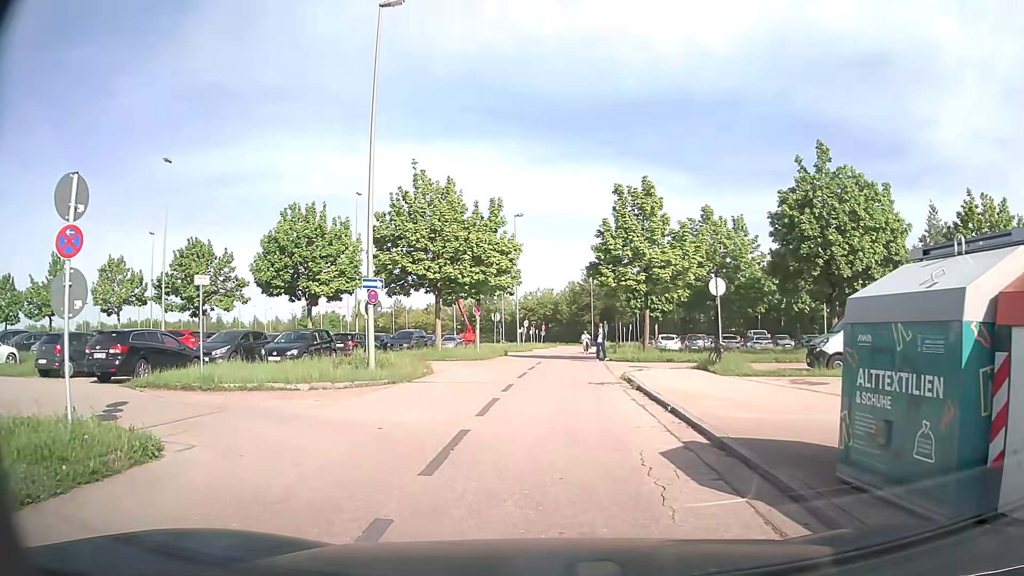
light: Day
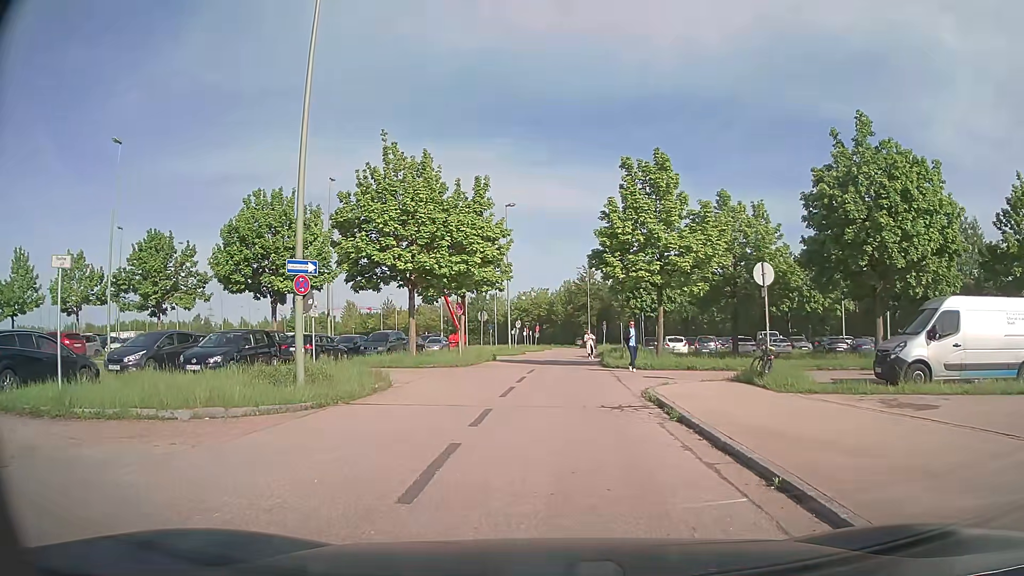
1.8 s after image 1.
(0.0, +5.5) m; +1°
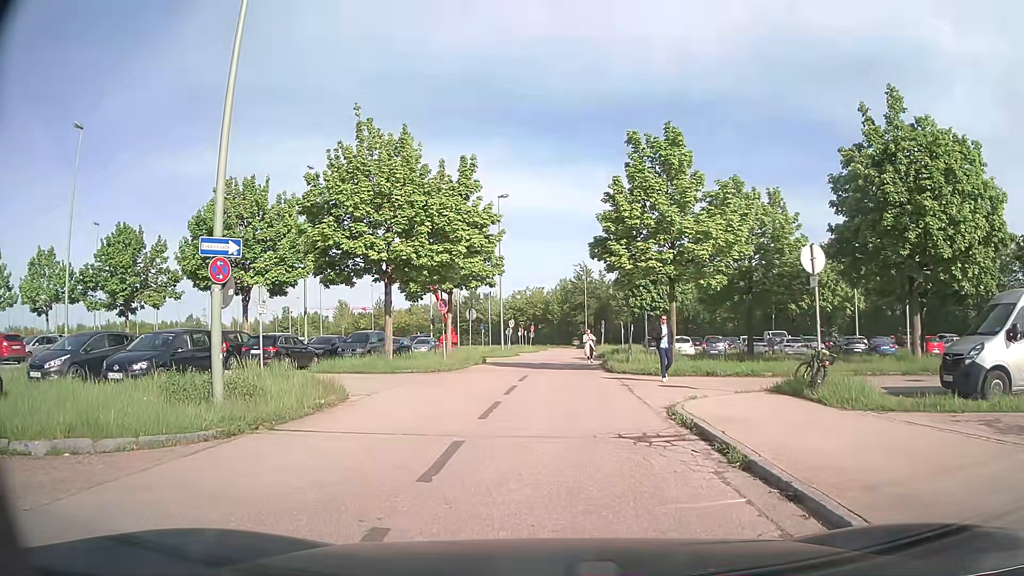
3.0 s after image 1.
(0.0, +3.6) m; 0°
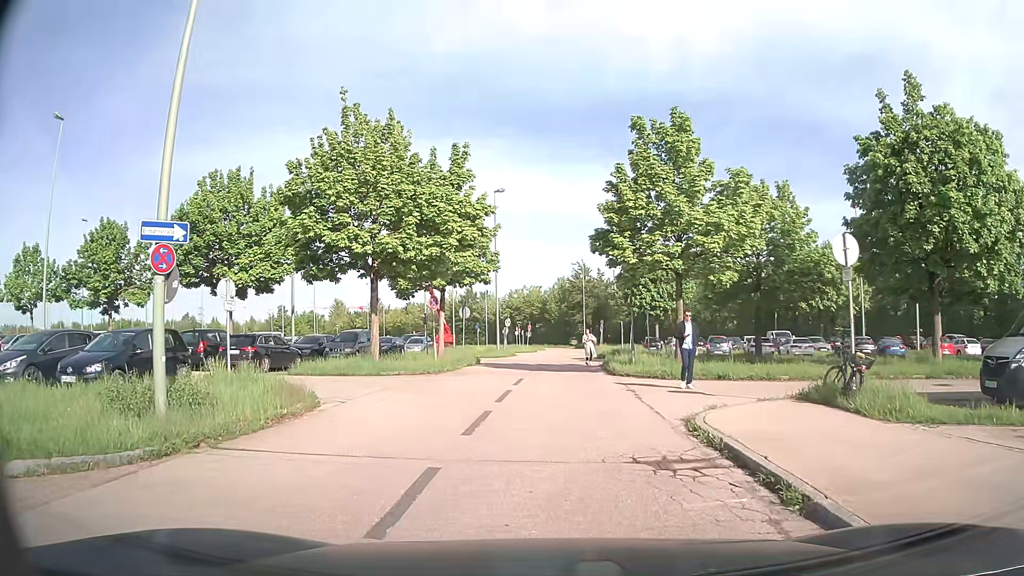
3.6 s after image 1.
(0.0, +1.7) m; 0°
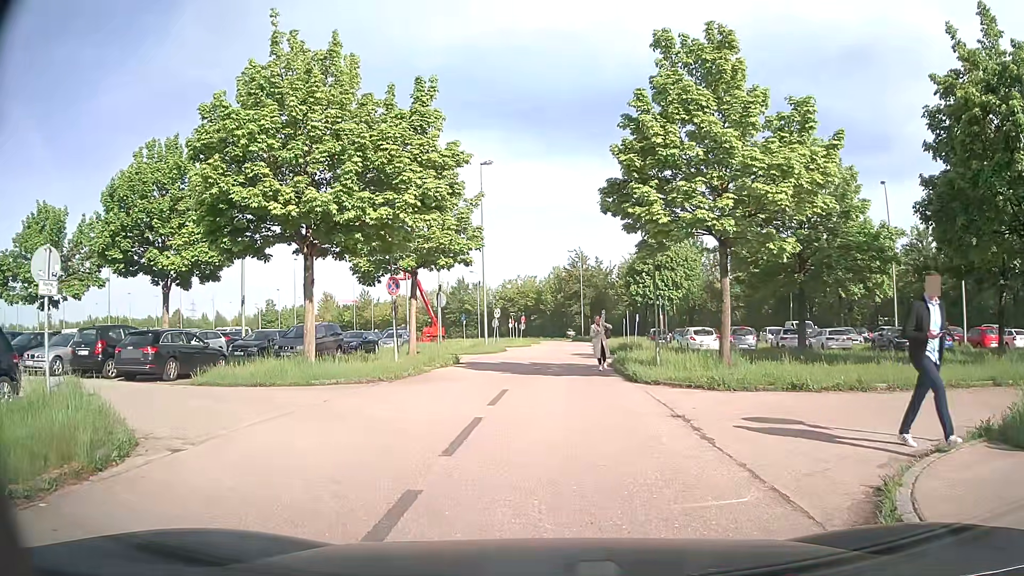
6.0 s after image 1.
(+0.1, +6.3) m; +1°
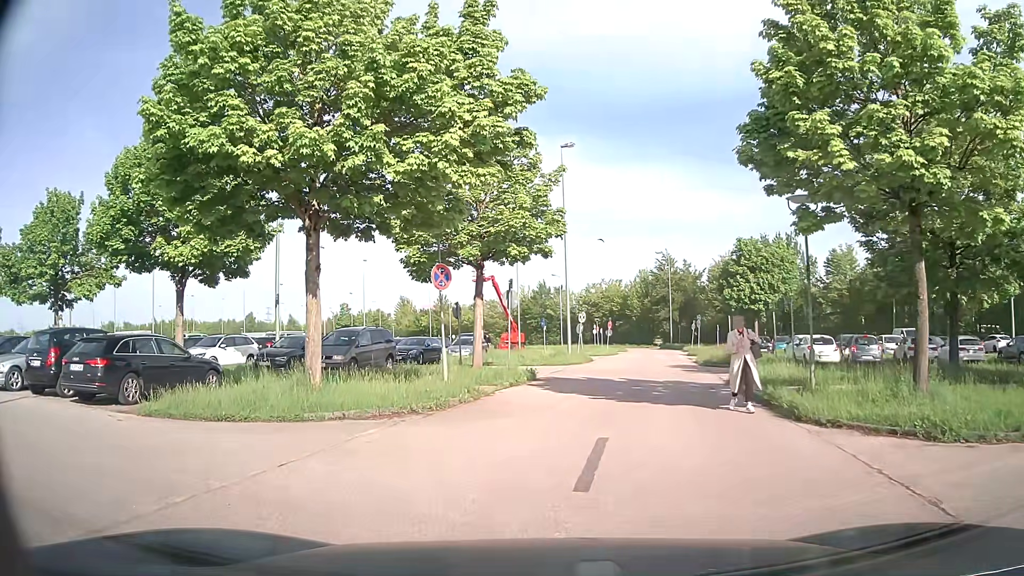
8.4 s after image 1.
(-0.3, +5.7) m; -6°
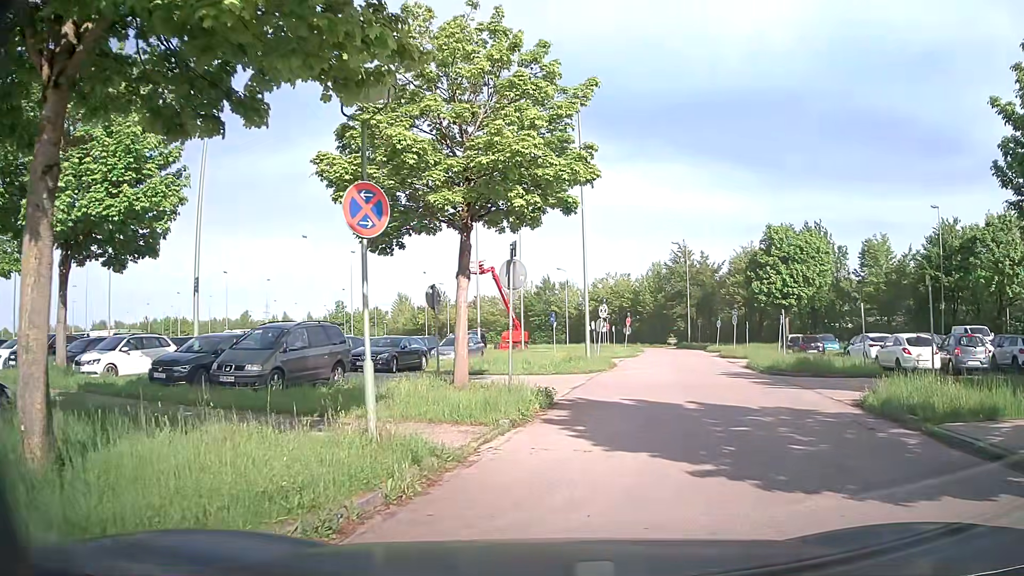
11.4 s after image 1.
(-0.6, +8.1) m; -1°
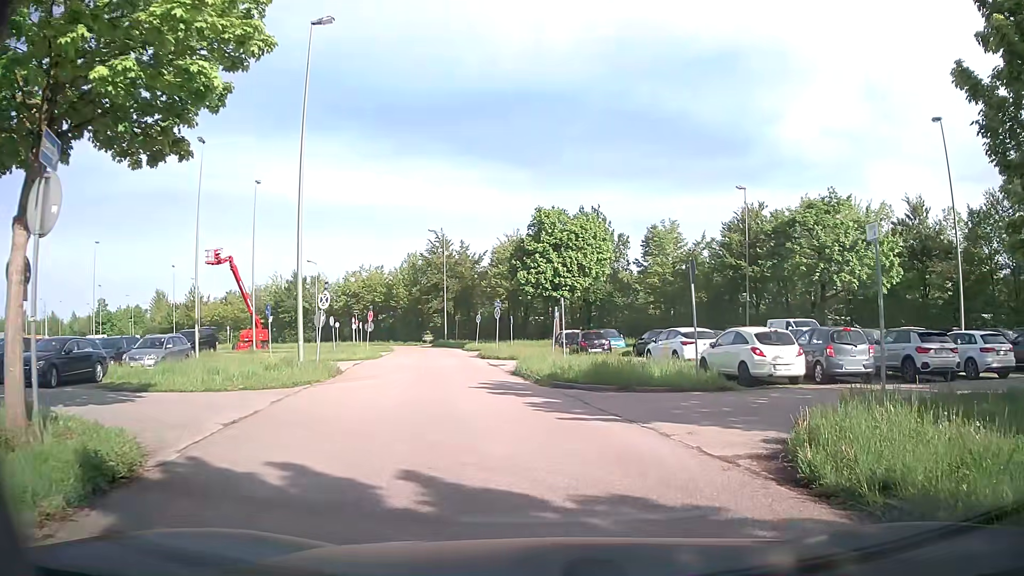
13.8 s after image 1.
(+1.3, +7.4) m; +21°
